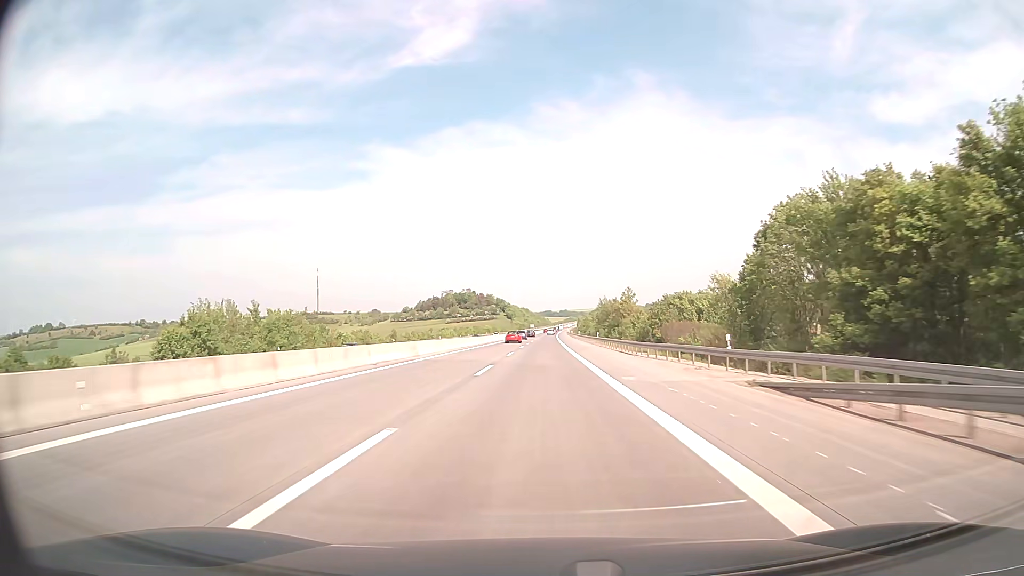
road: motorway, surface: concrete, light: Day
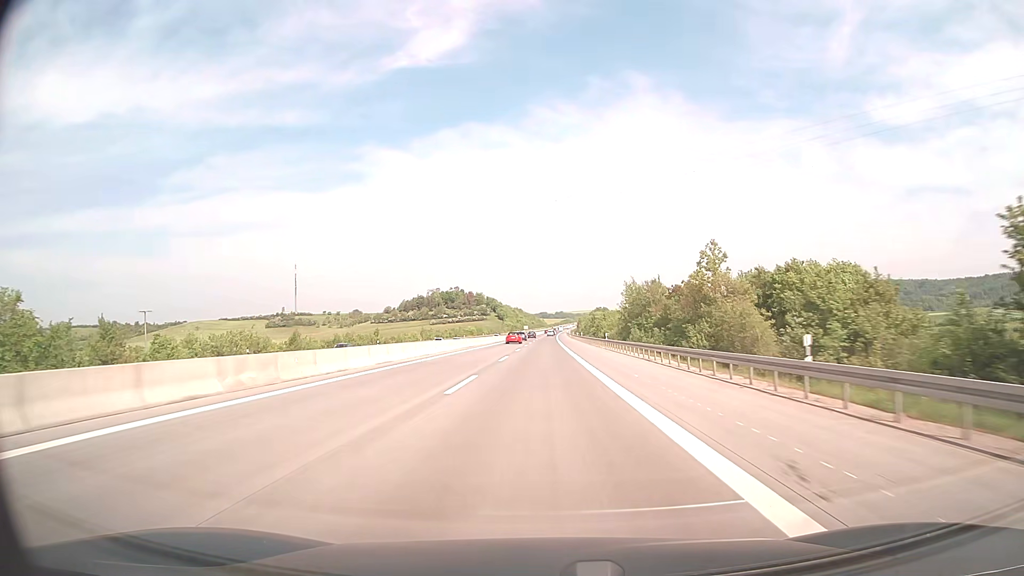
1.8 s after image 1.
(+0.2, +59.4) m; 0°
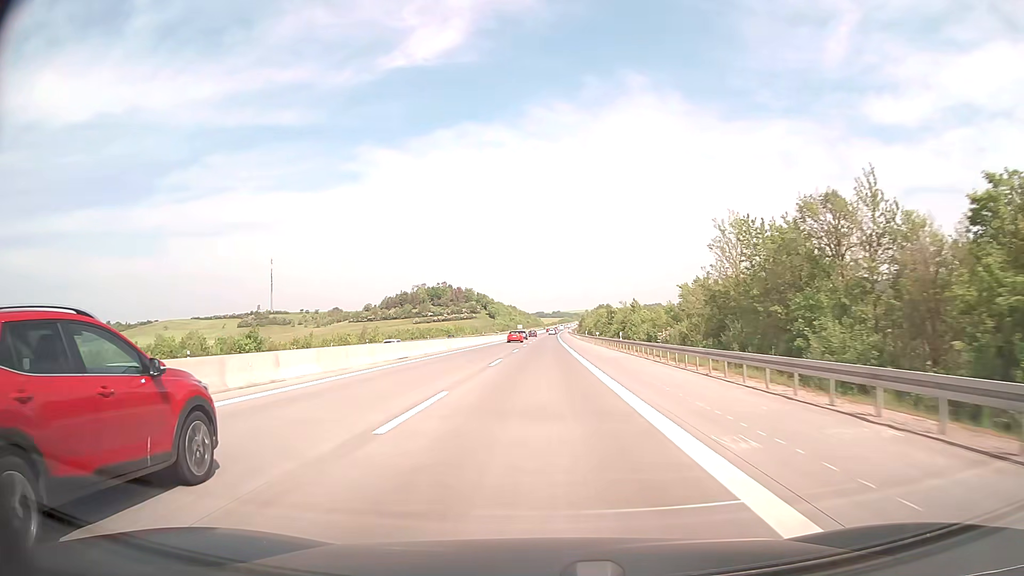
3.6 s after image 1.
(+0.1, +59.4) m; 0°
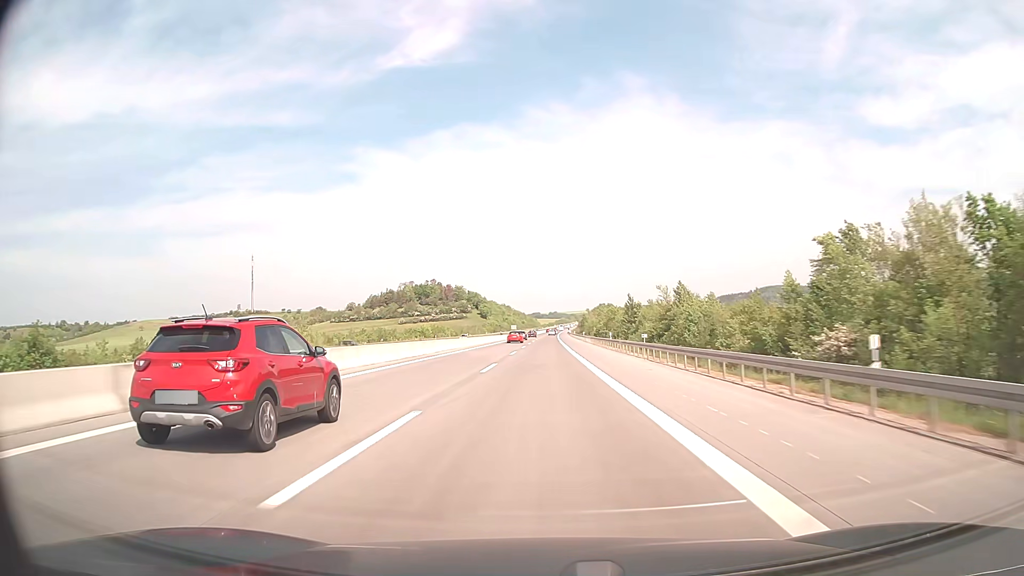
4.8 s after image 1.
(+0.1, +39.6) m; 0°
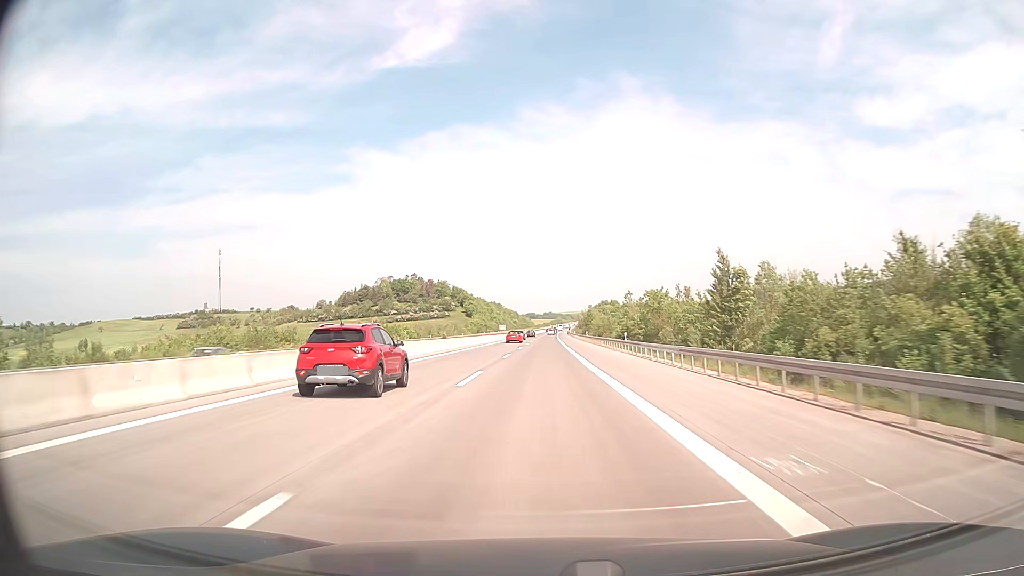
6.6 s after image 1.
(+0.3, +59.4) m; 0°
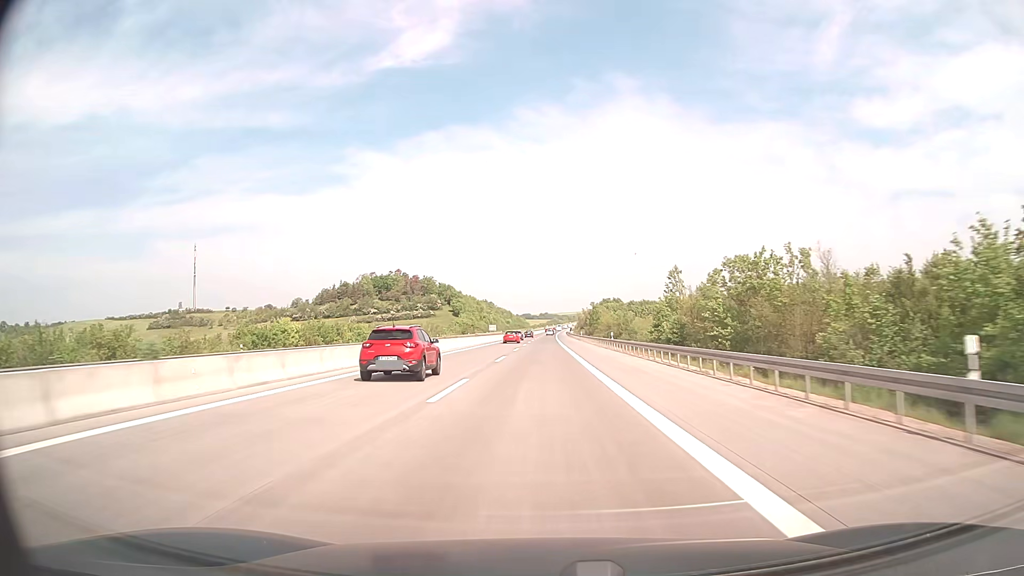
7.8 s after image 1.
(+0.1, +39.6) m; 0°
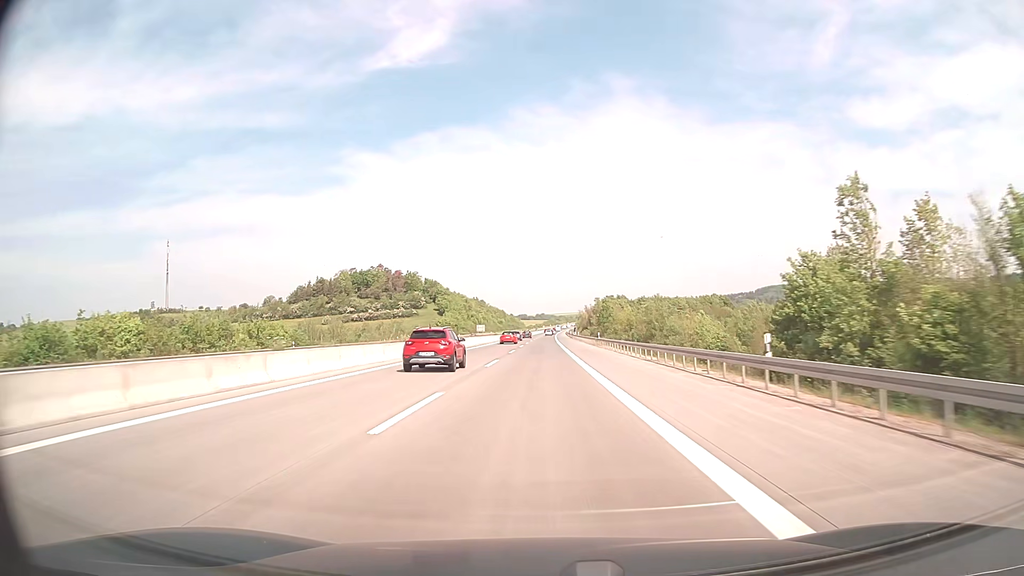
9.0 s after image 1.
(+0.1, +39.6) m; 0°
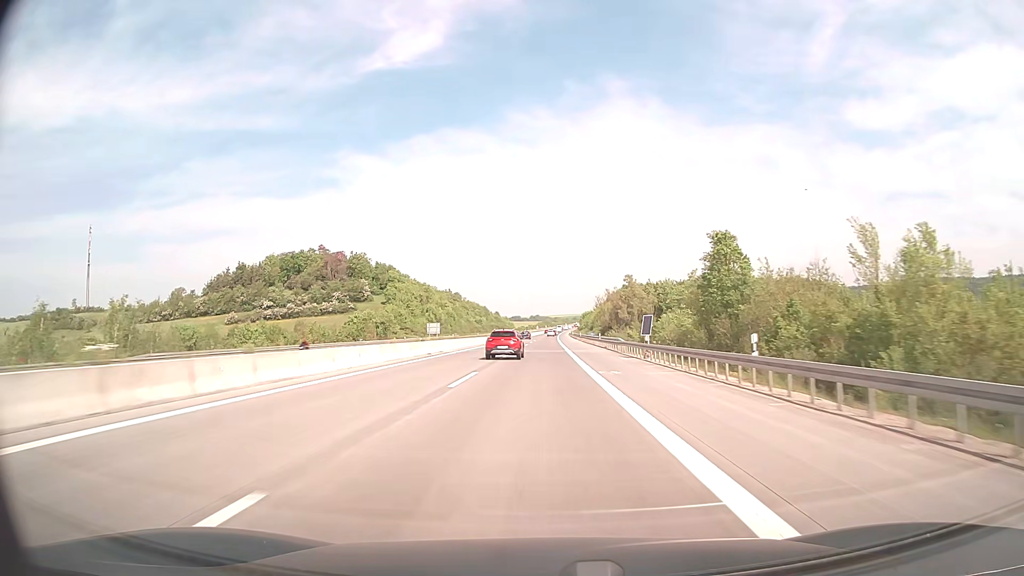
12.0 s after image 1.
(+0.3, +99.0) m; 0°
(0, +10) (0, +20) (0, +30) (0, +40) (0, +50) (0, +60) (0, +70) (0, +80) (+1, +90) (+1, +100) m
